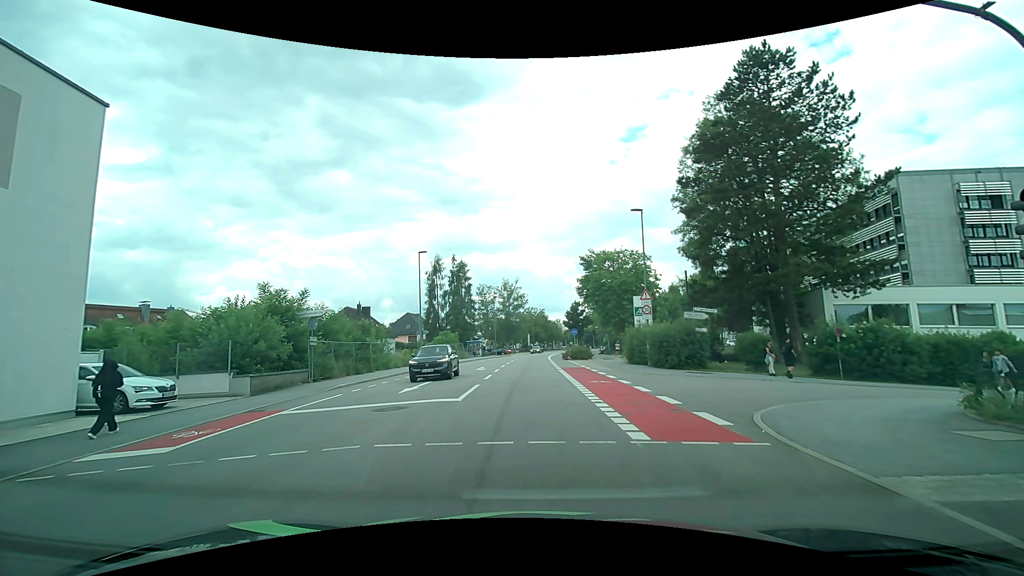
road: tertiary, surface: asphalt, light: Day
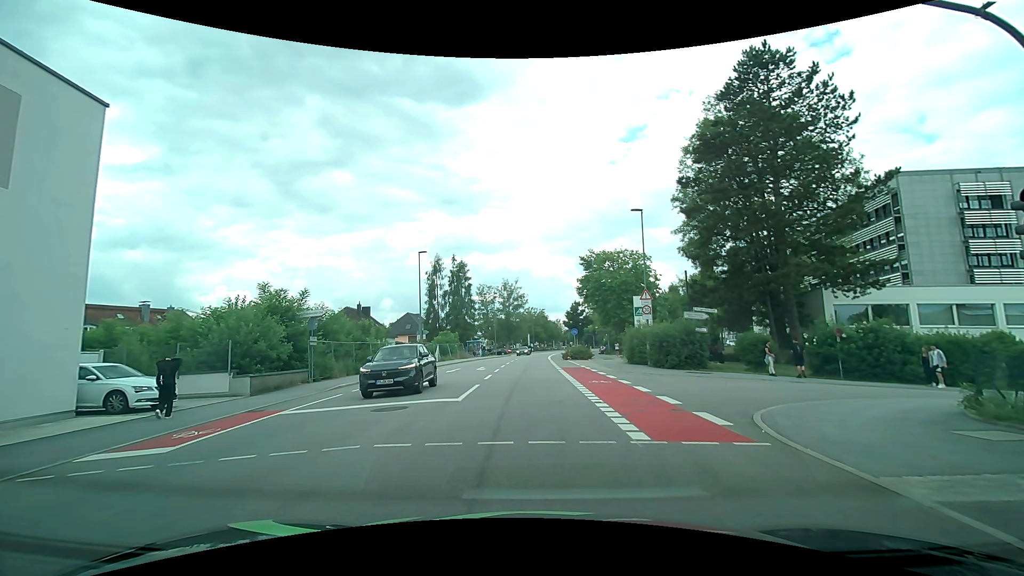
(0.0, 0.0) m; 0°
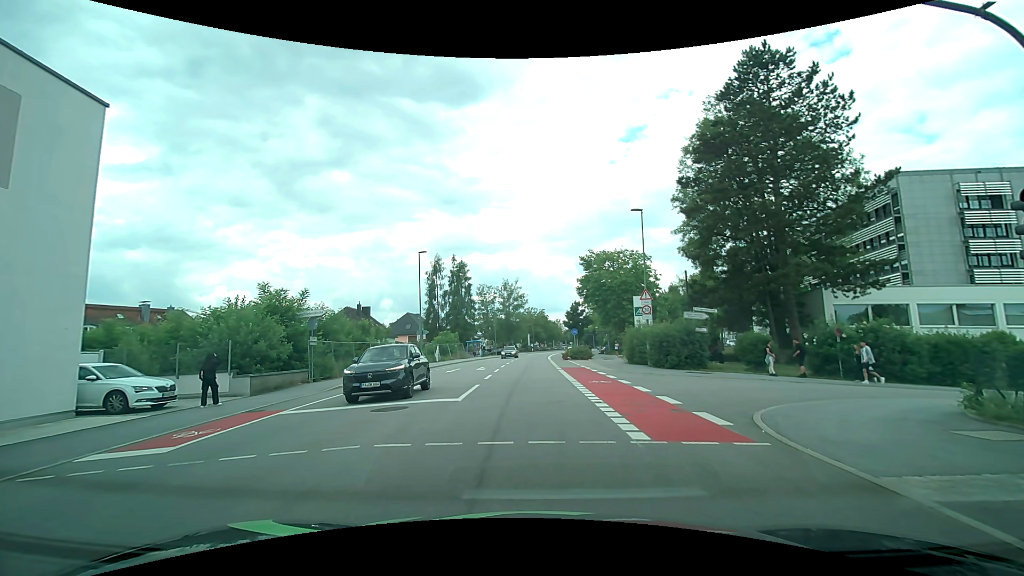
(0.0, 0.0) m; 0°
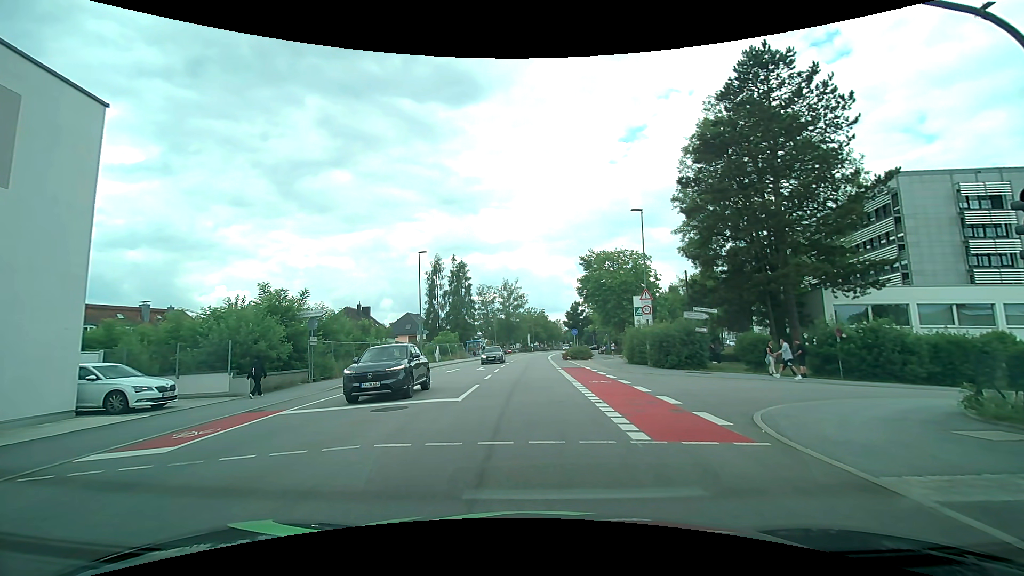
(0.0, 0.0) m; 0°
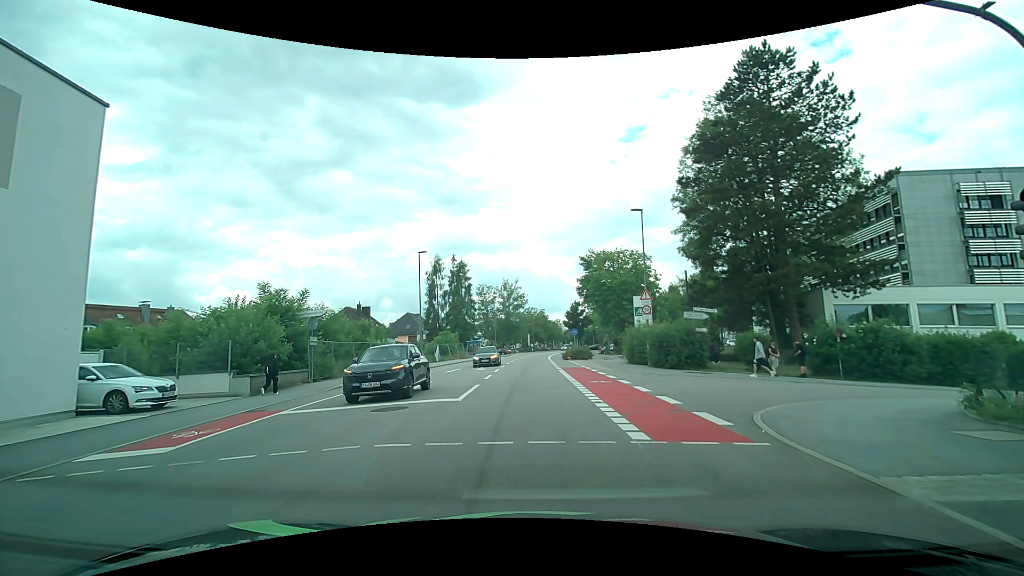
(0.0, 0.0) m; 0°
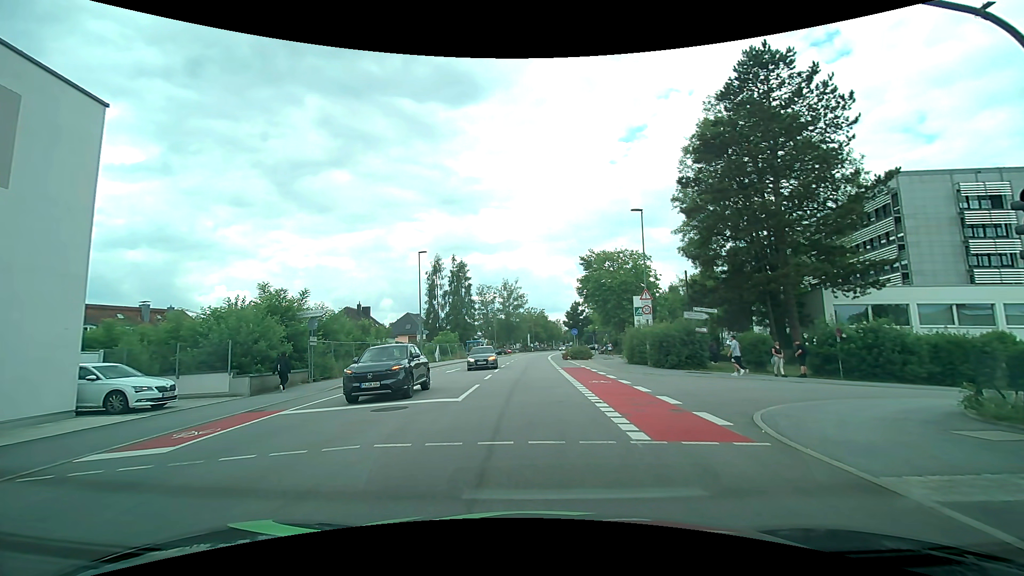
(0.0, 0.0) m; 0°
